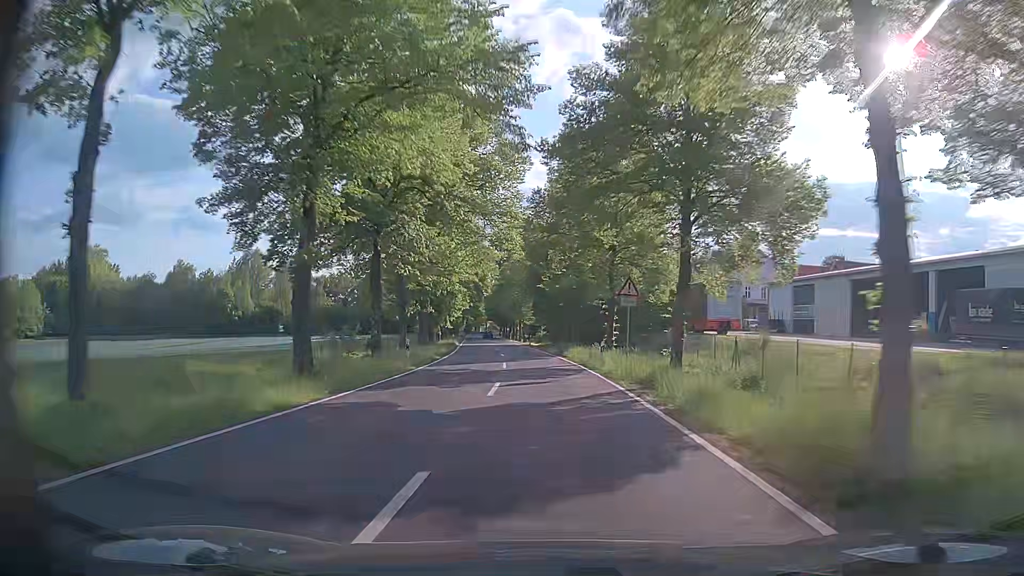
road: tertiary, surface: asphalt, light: Day
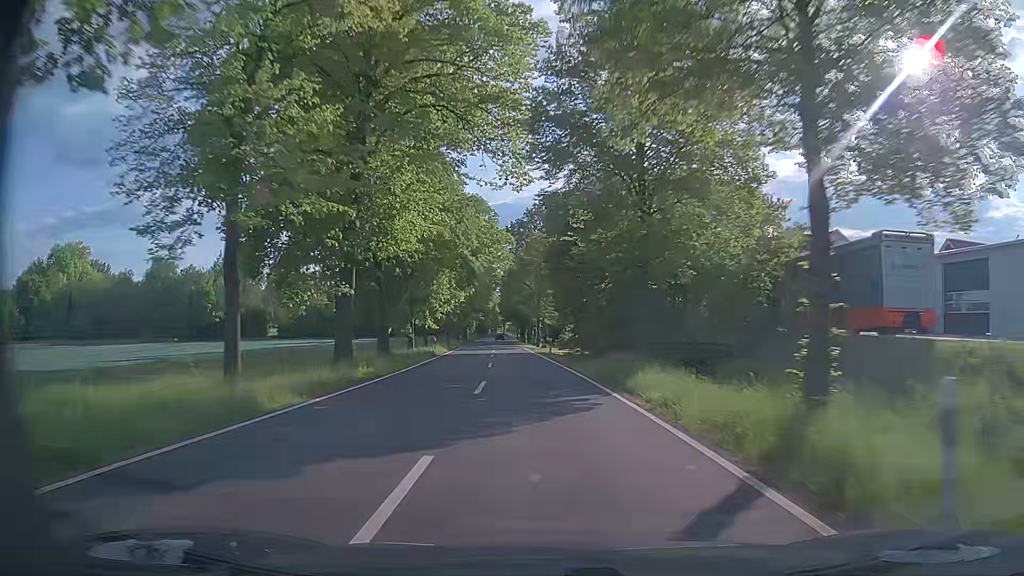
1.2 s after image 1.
(-0.2, +23.0) m; -2°
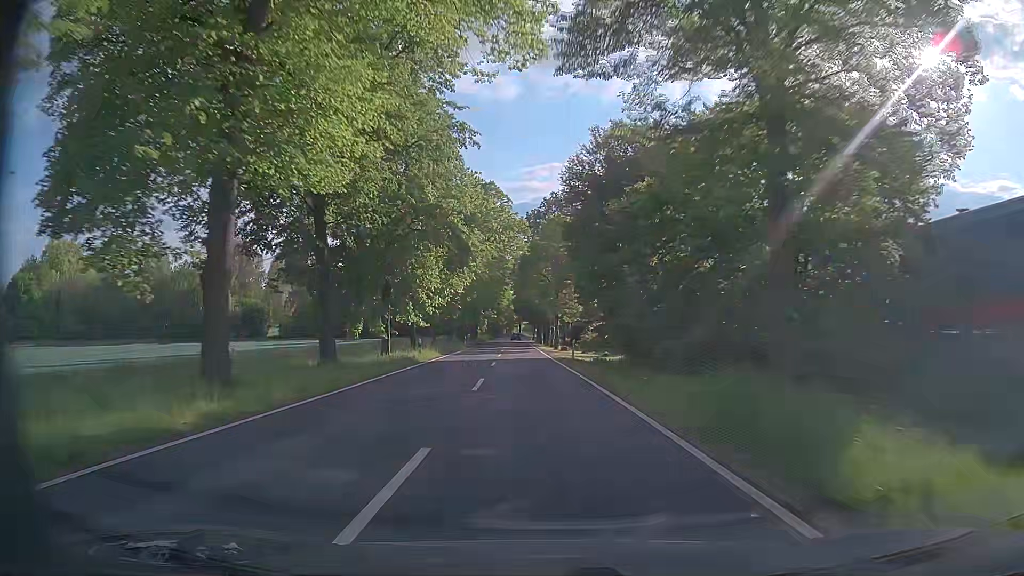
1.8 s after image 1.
(-0.1, +11.5) m; -1°
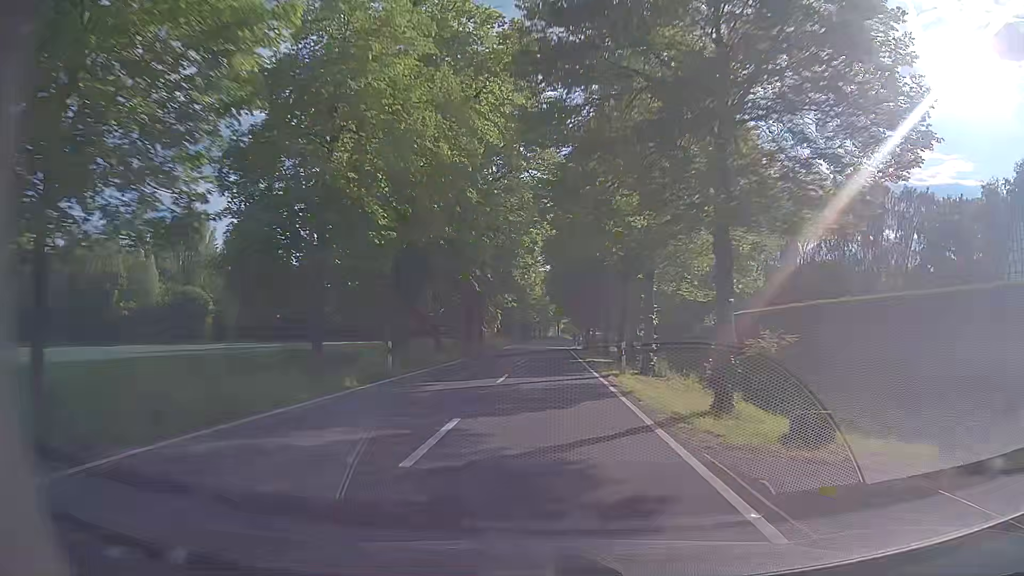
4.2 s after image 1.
(-1.7, +45.5) m; -4°
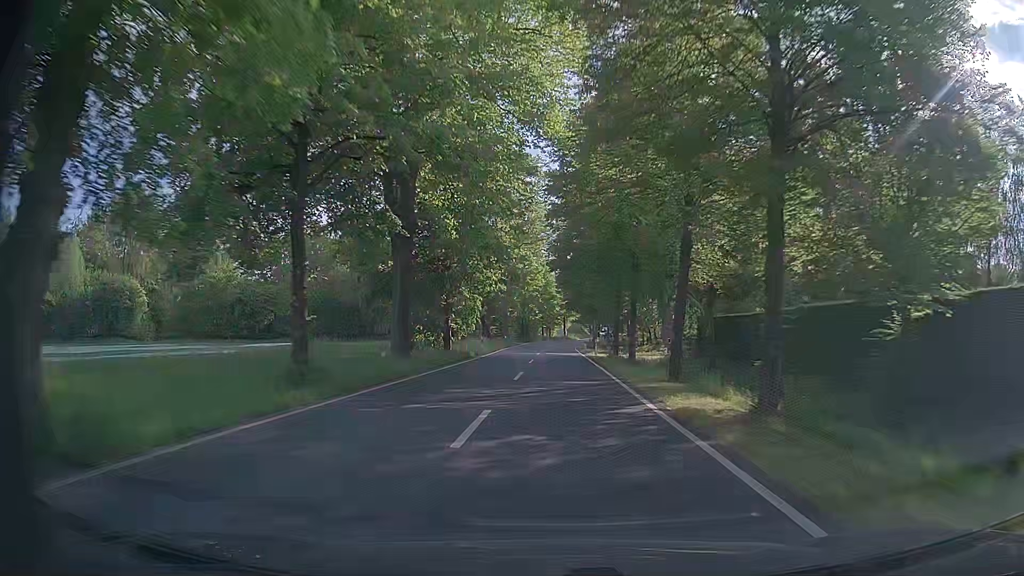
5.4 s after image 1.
(0.0, +22.7) m; 0°
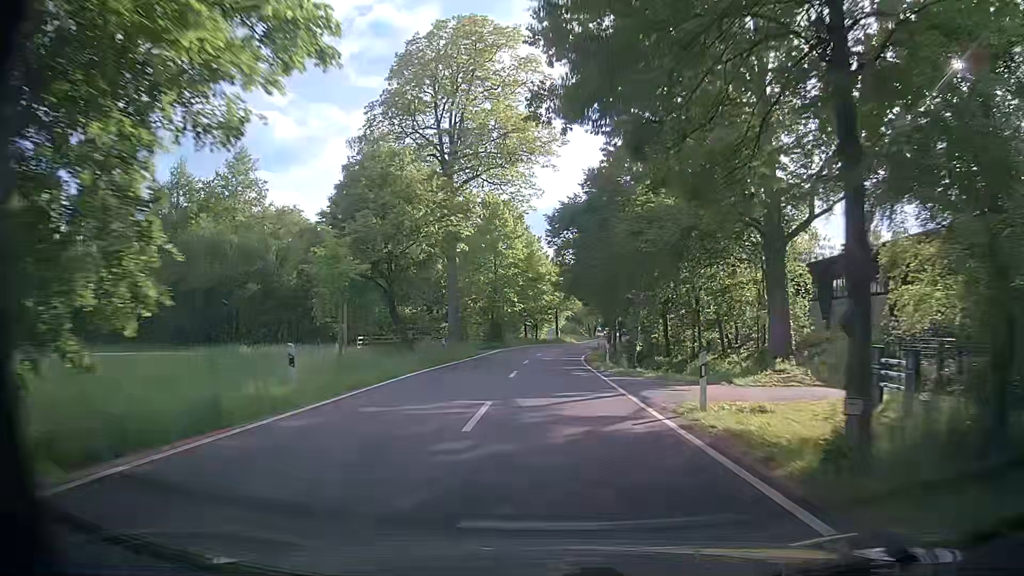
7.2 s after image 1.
(+0.4, +34.5) m; +1°
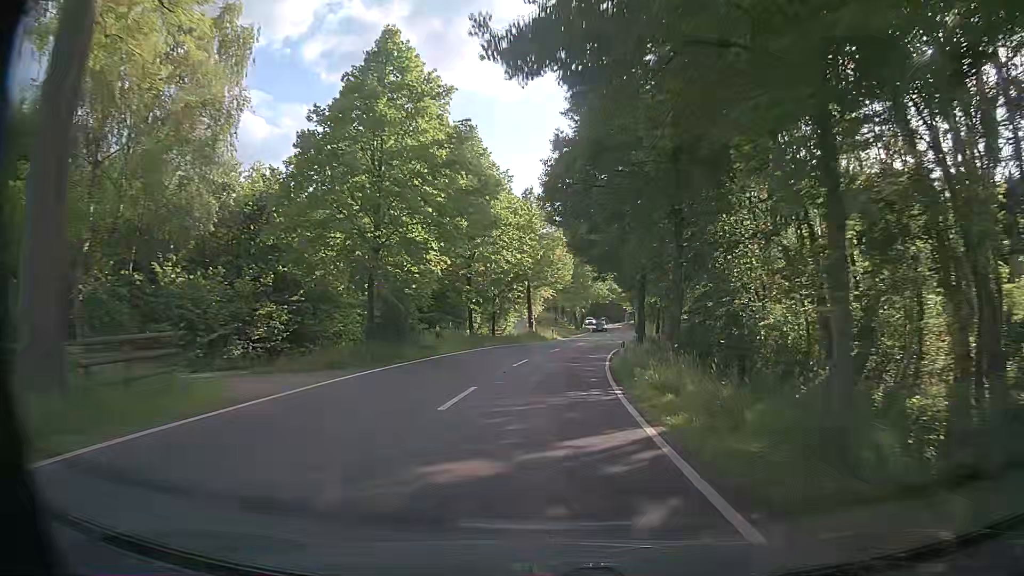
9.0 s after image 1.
(+0.7, +34.5) m; +2°
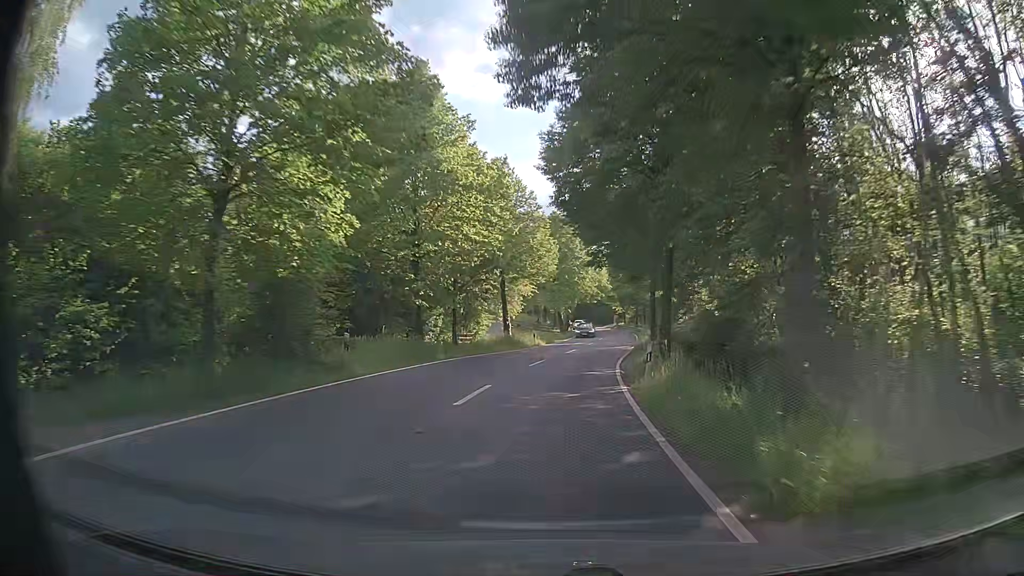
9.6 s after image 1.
(+0.2, +11.0) m; +2°
